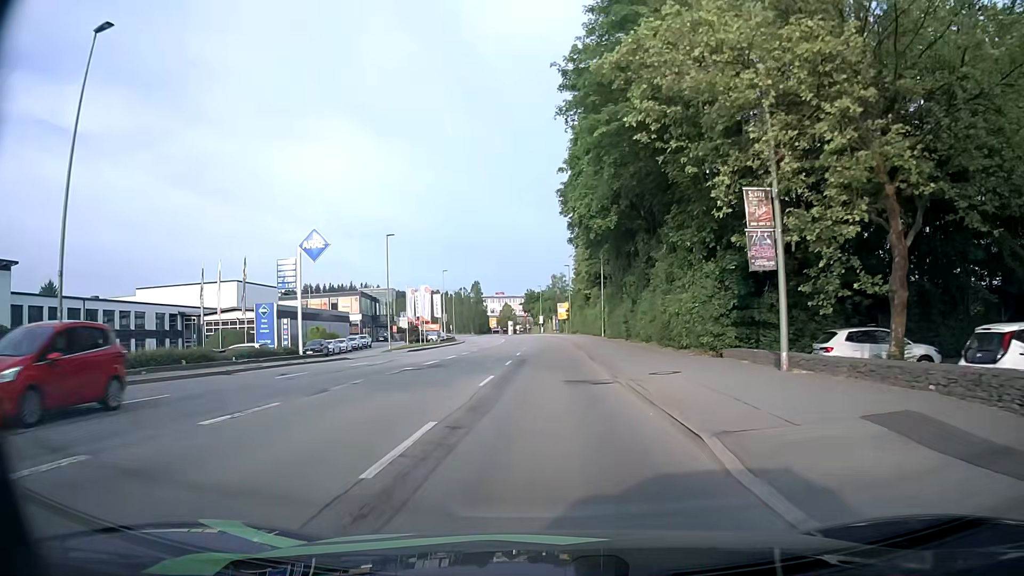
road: tertiary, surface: asphalt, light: Day
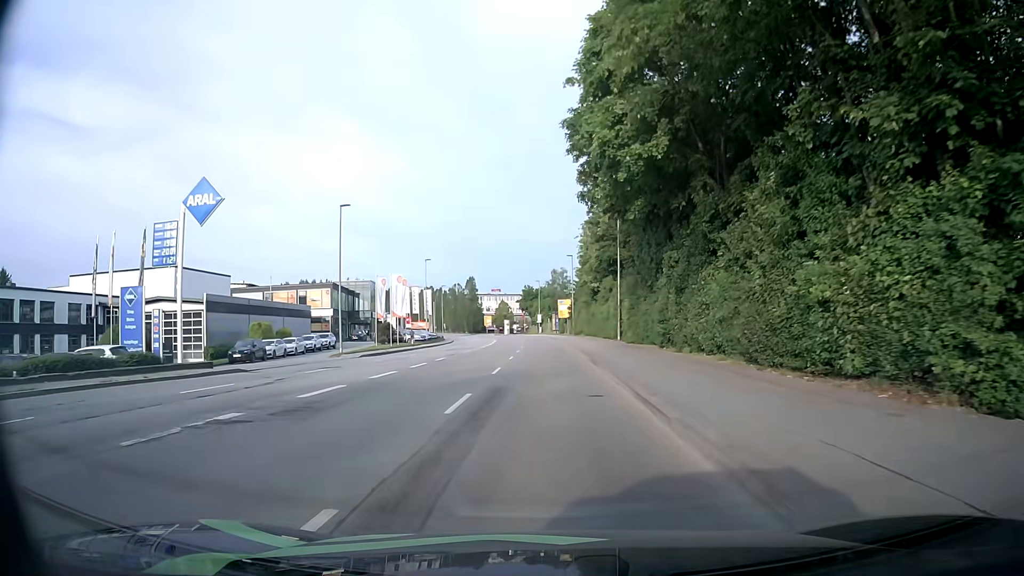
(0.0, +14.2) m; 0°
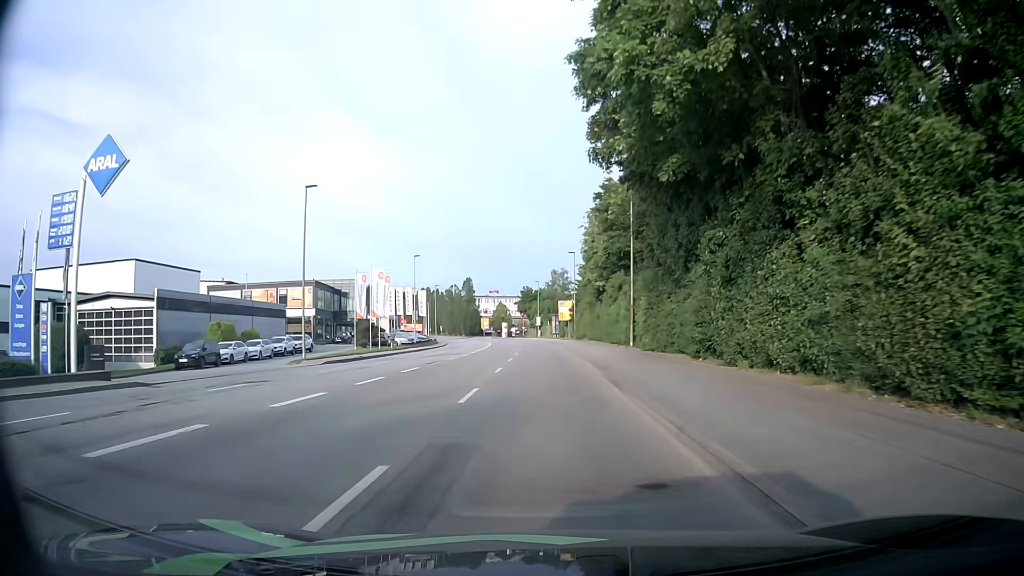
(0.0, +7.2) m; 0°
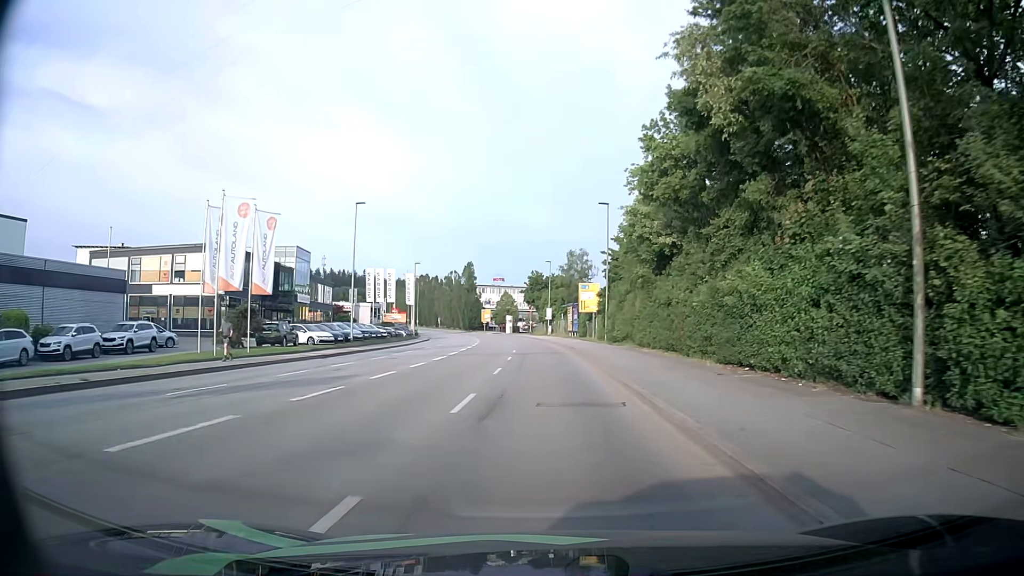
(+0.1, +29.3) m; -1°
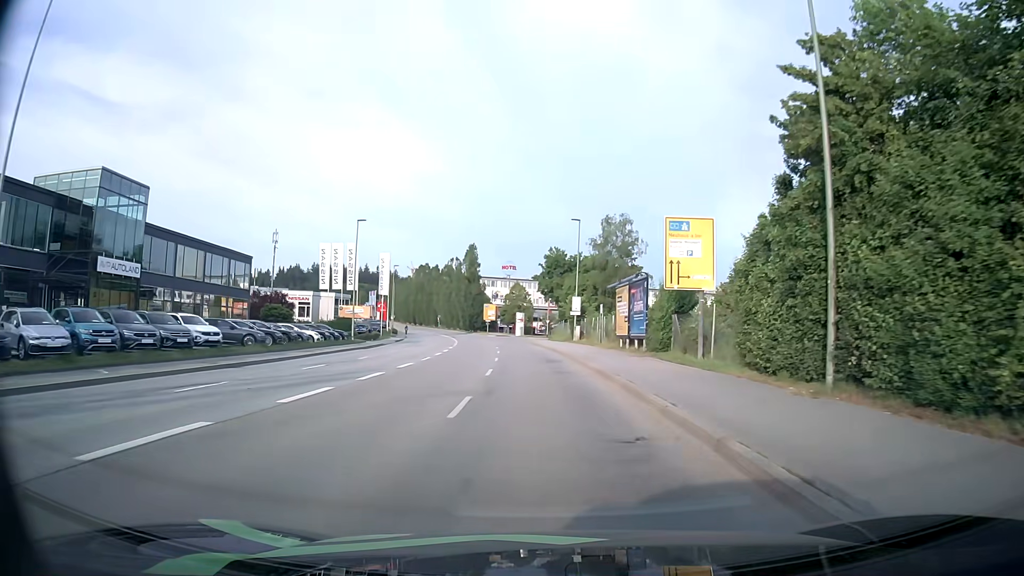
(+0.2, +37.0) m; 0°
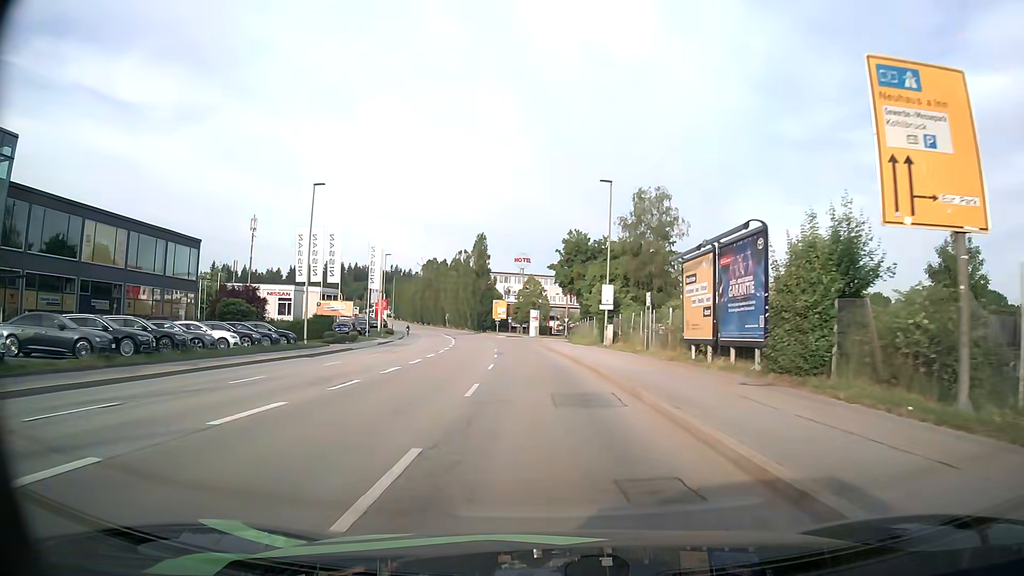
(-0.2, +15.0) m; -1°
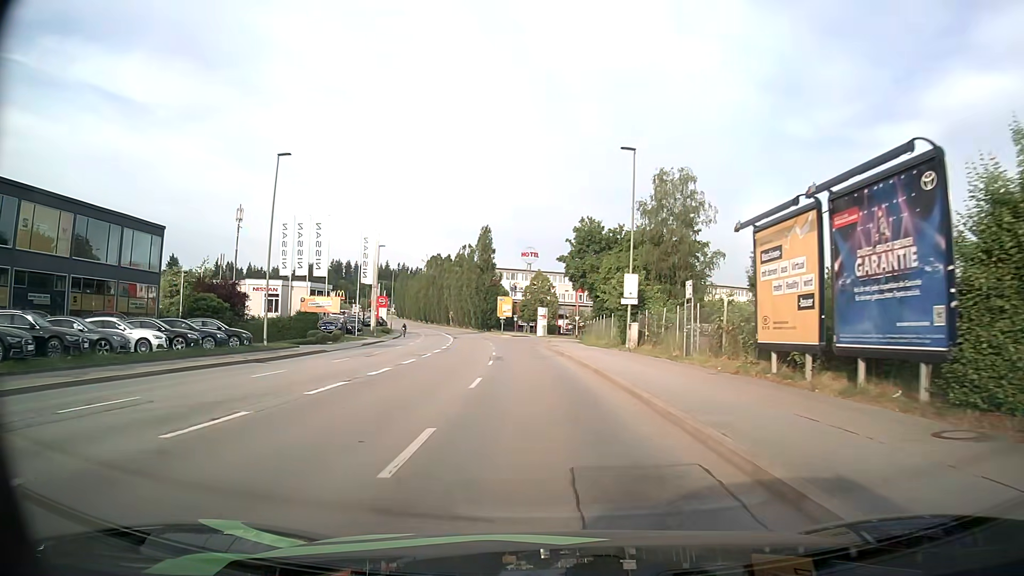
(-0.1, +7.5) m; -1°
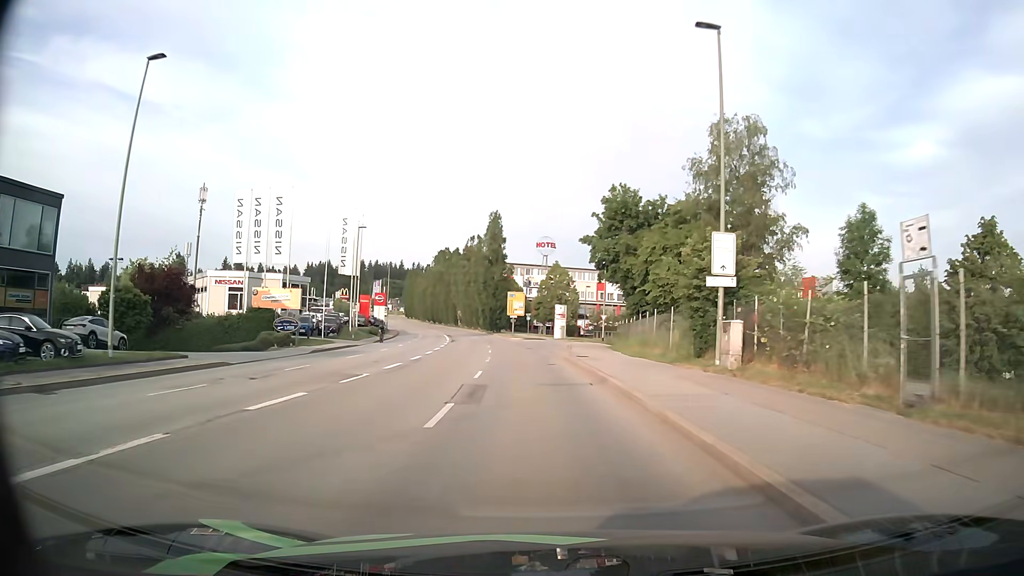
(-0.1, +15.1) m; -1°
(0, +10) (0, +20) (-1, +30) (-2, +40) (-3, +50) (-4, +60) (-5, +70) (-6, +80) (-8, +90) (-10, +99) m
